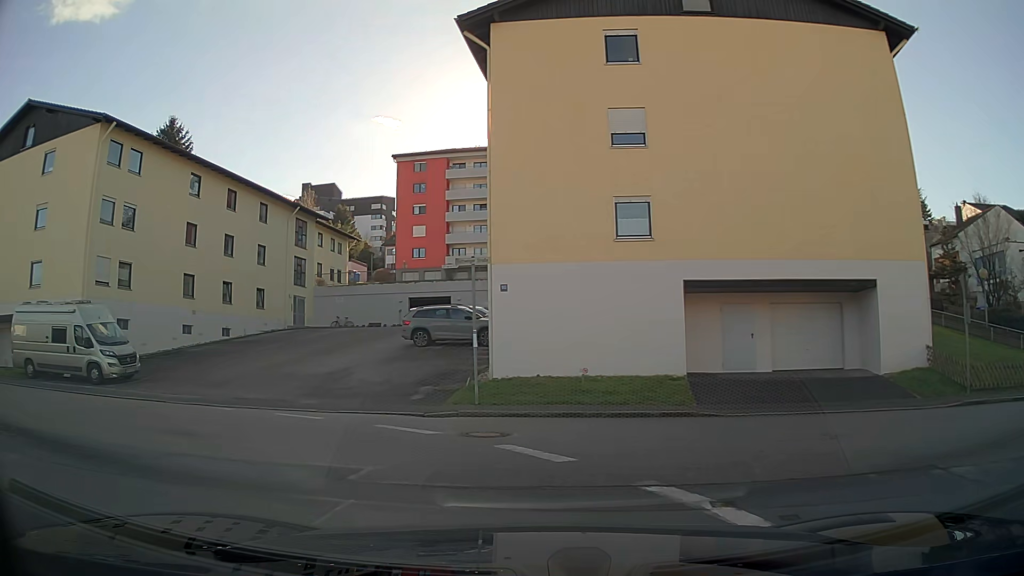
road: residential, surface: asphalt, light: Day
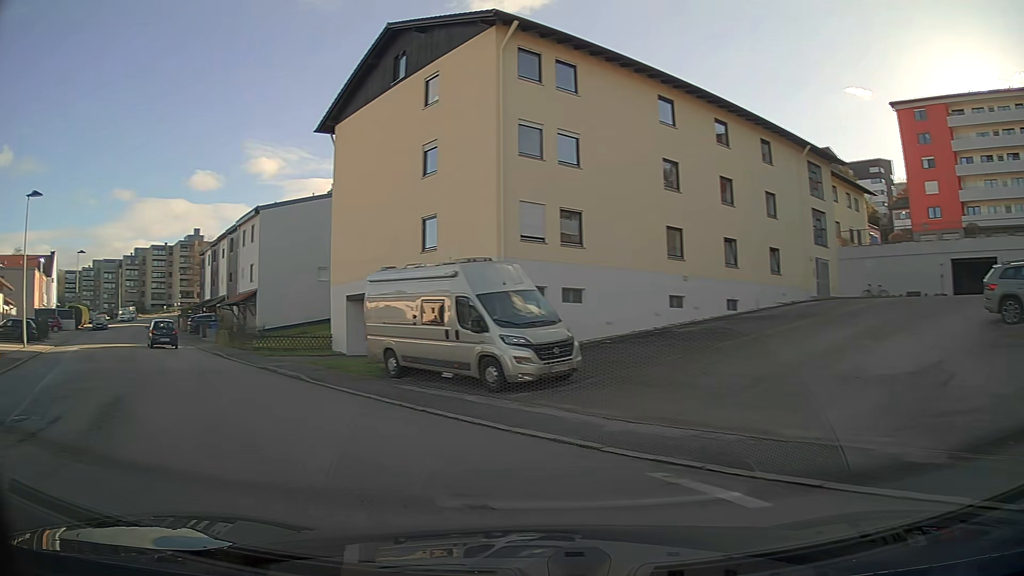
(-3.7, +9.2) m; -44°
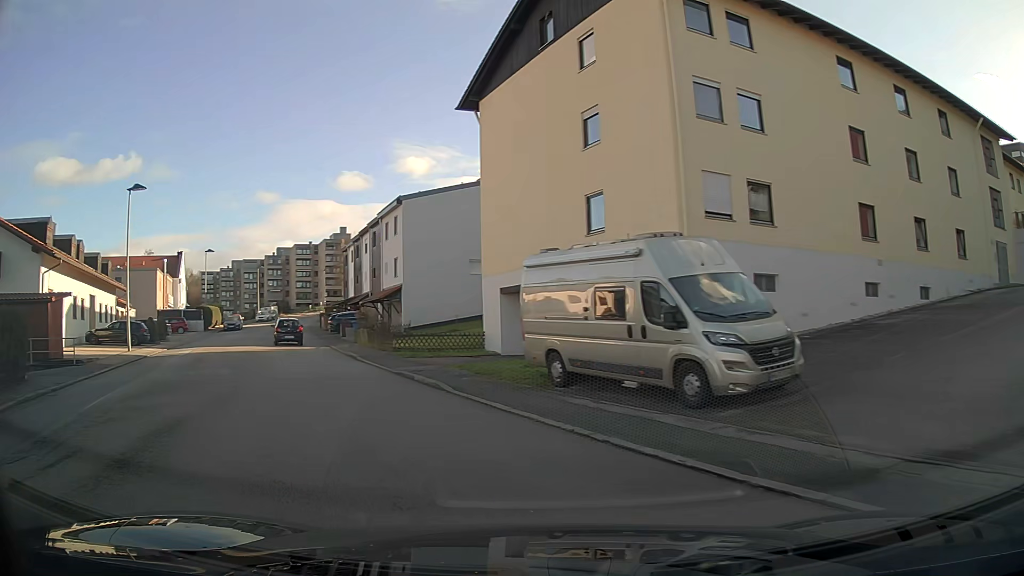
(-0.4, +3.5) m; -11°
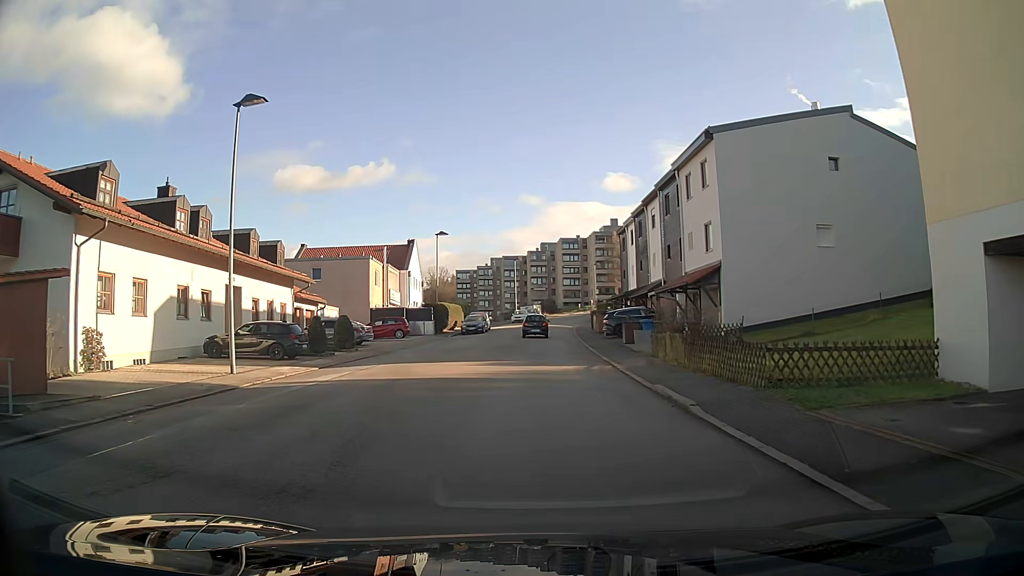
(-3.7, +15.1) m; -19°
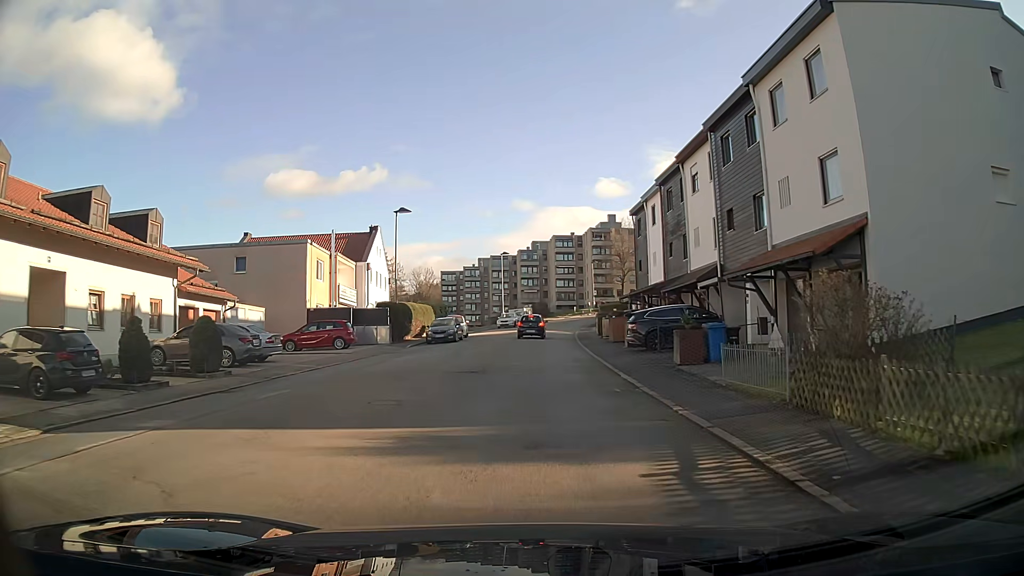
(+0.3, +13.2) m; +2°
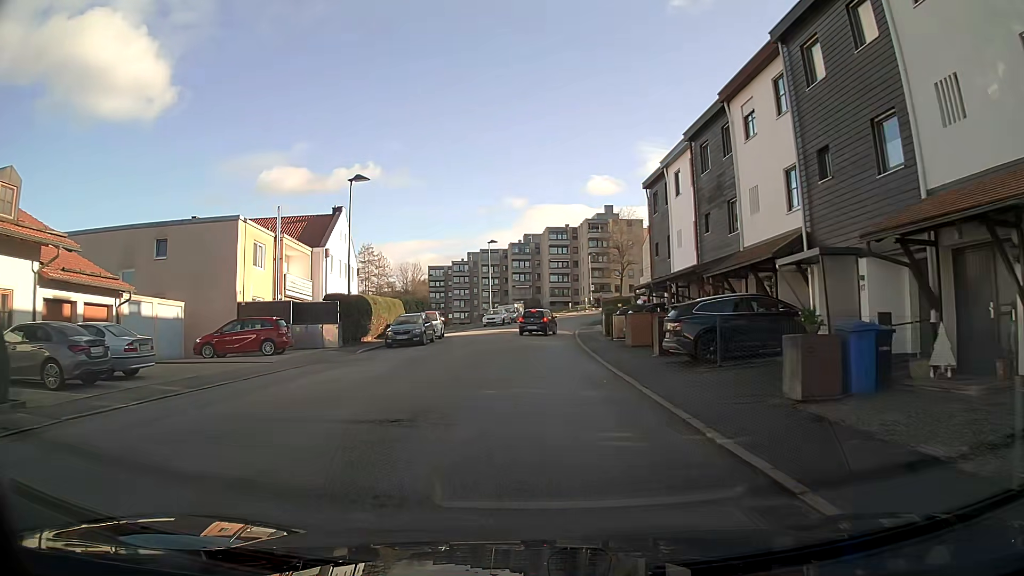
(0.0, +8.8) m; 0°
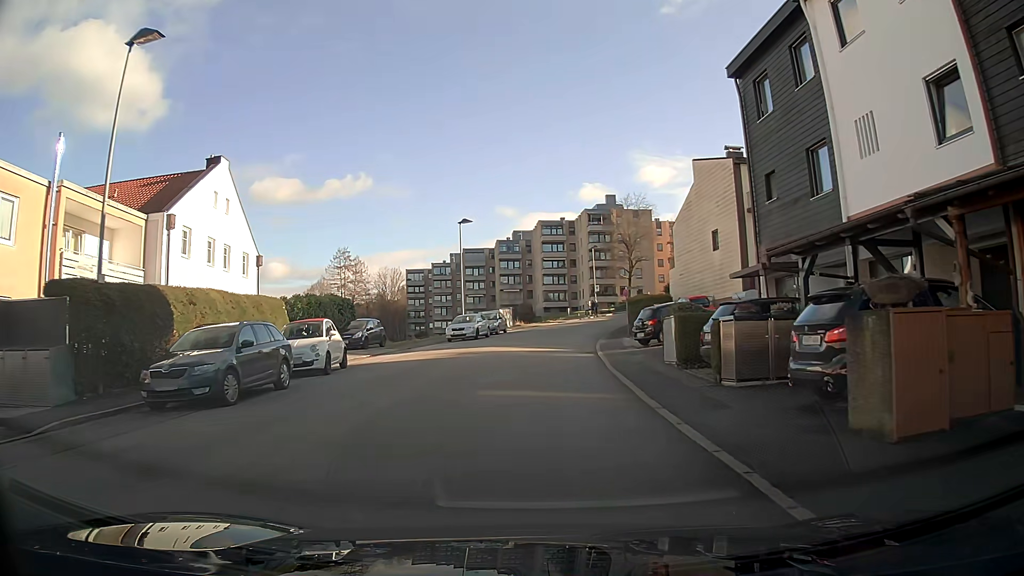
(+0.1, +19.2) m; +1°
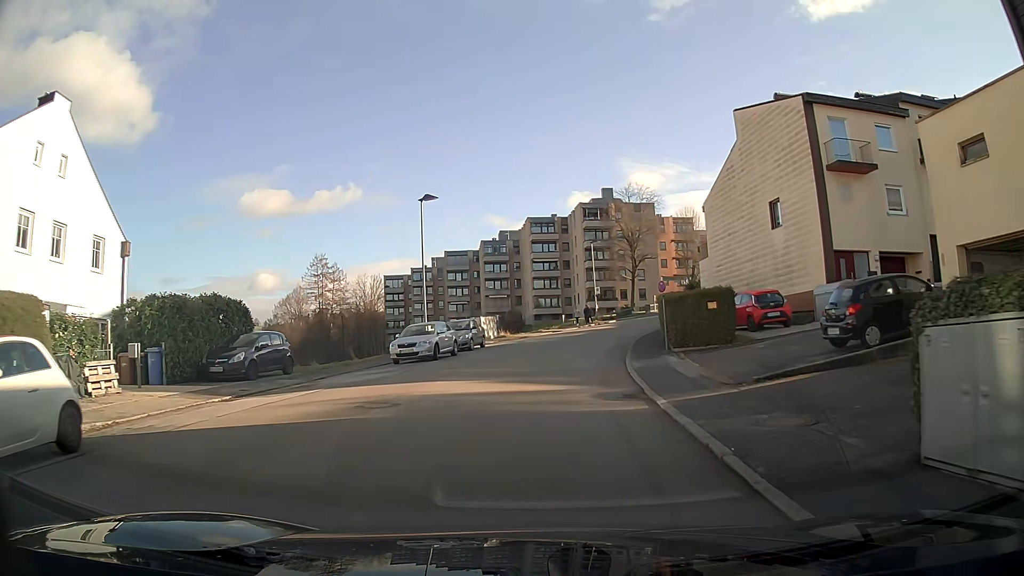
(+0.1, +12.6) m; +1°
(0, +10) (+1, +20) (+2, +30) (+5, +40) (+8, +49) (+12, +58) (+16, +67) (+21, +76) (+27, +84) (+35, +91) m
